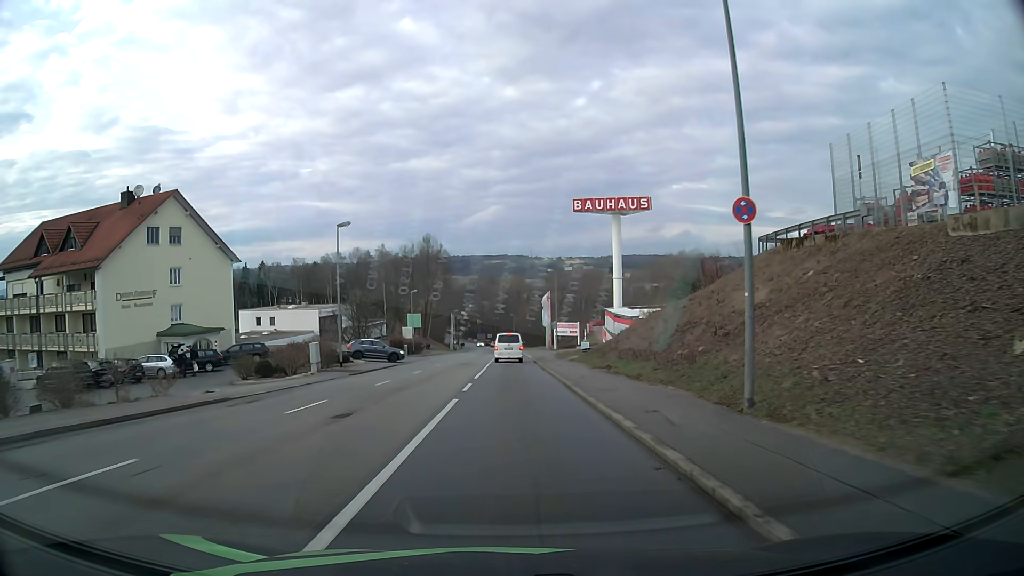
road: tertiary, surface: asphalt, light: Day
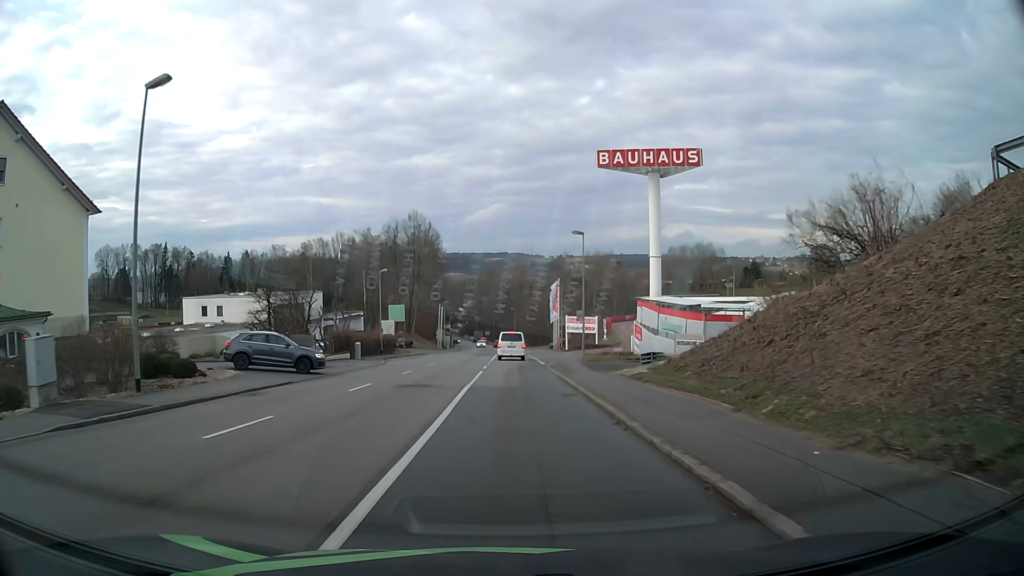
(0.0, +22.1) m; 0°
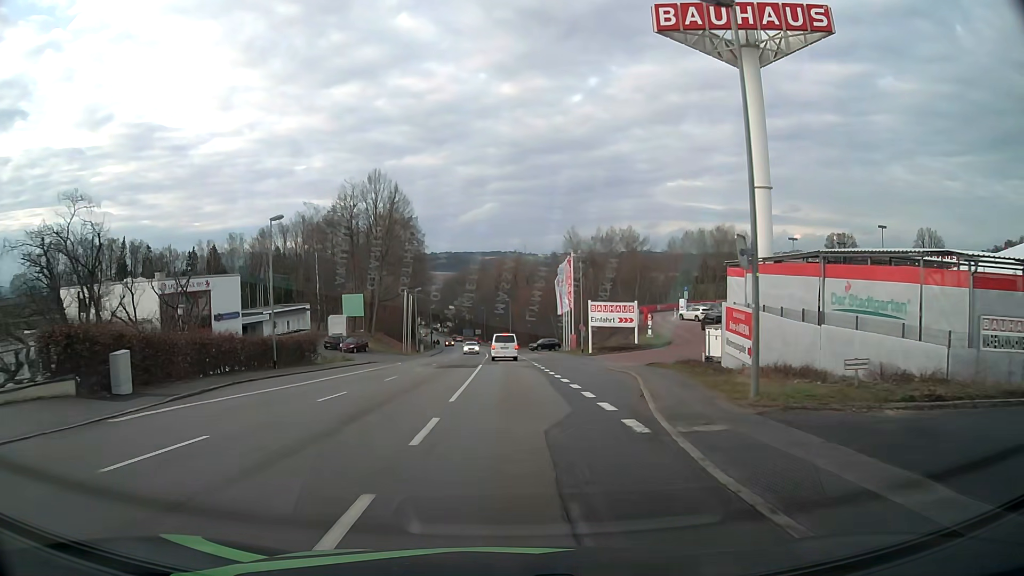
(+0.1, +29.7) m; 0°
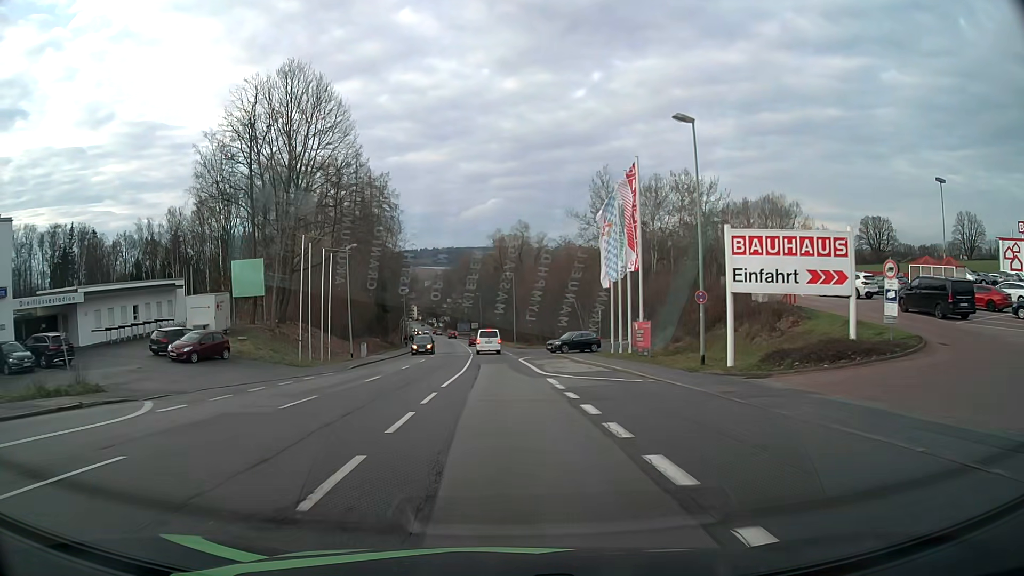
(+0.2, +37.2) m; 0°
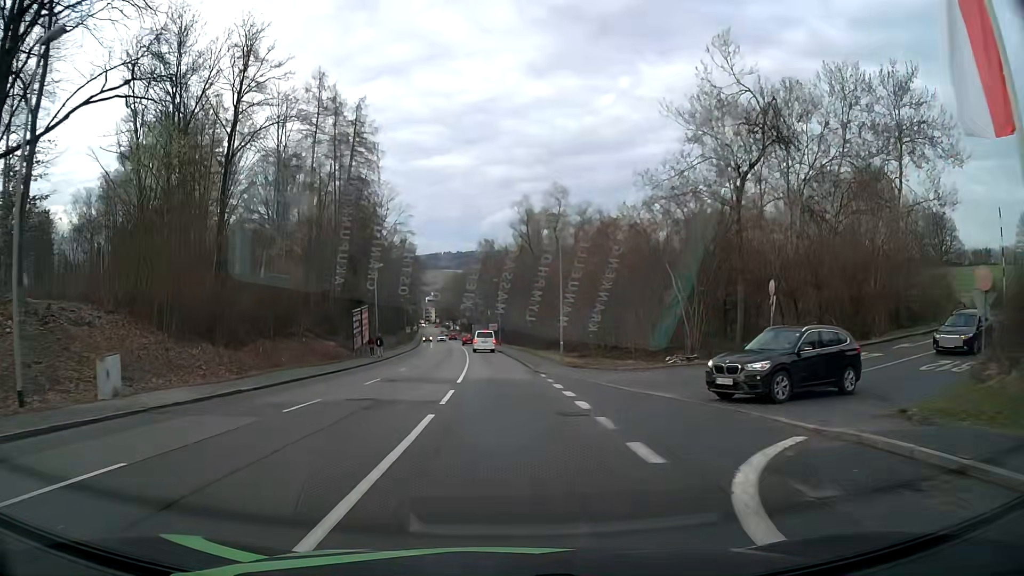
(-0.7, +37.3) m; -2°
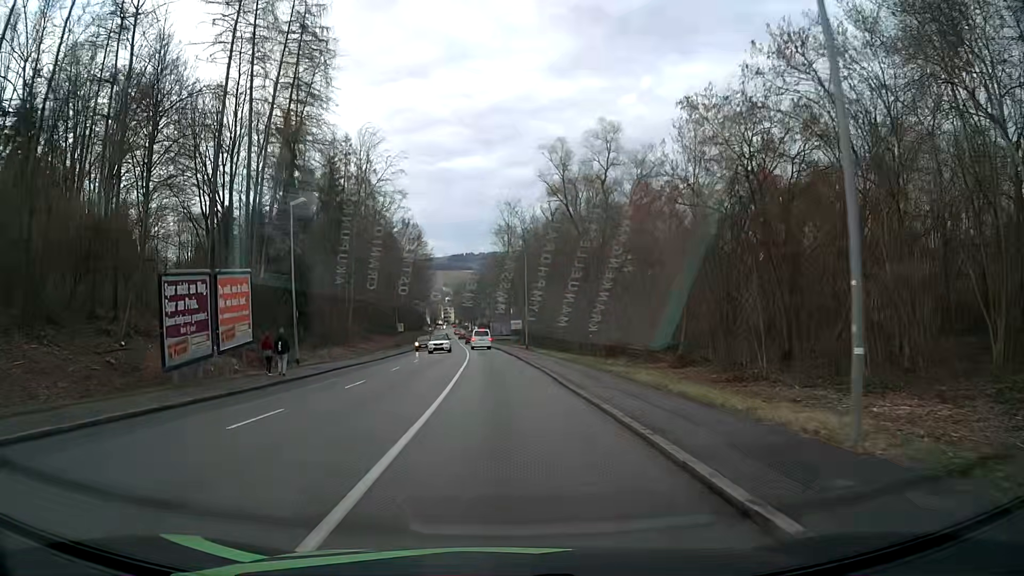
(-0.6, +29.9) m; -2°
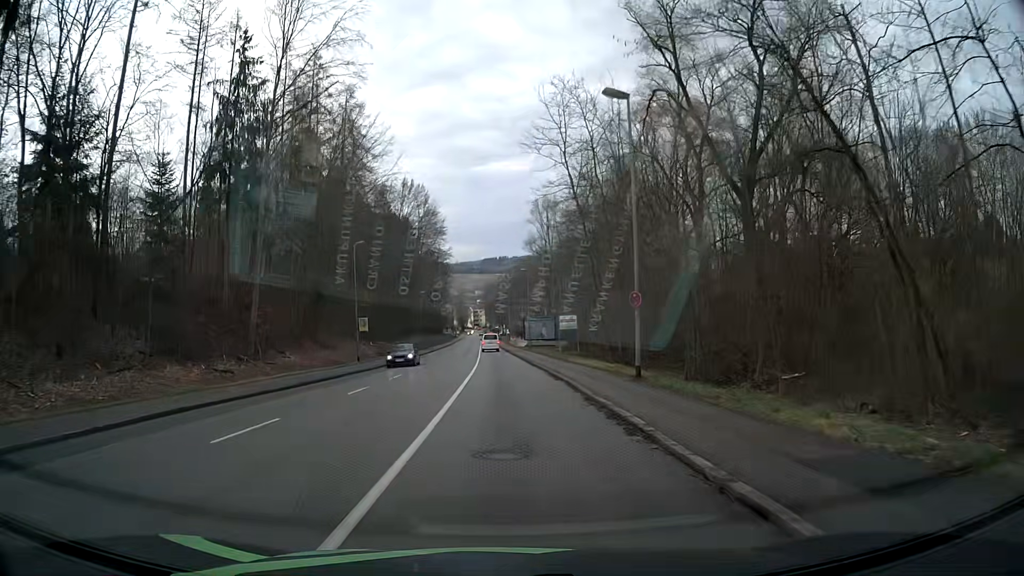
(-0.8, +37.4) m; -2°
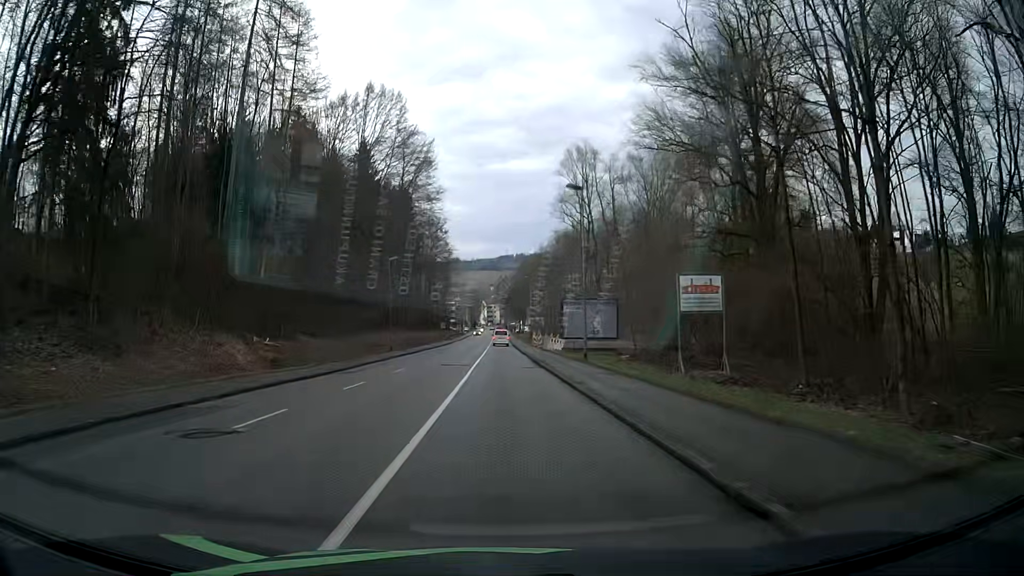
(-0.7, +36.8) m; -1°
(0, +10) (0, +20) (0, +30) (-1, +40) (-1, +50) (-1, +60) (-1, +70) (-1, +80) (-1, +90) (-2, +100) m
